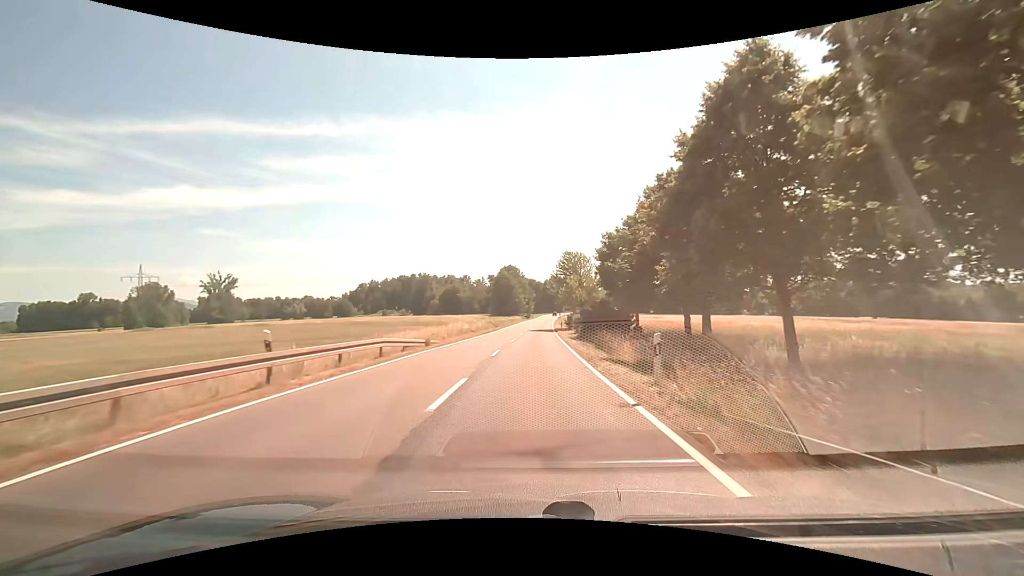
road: secondary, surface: asphalt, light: Day
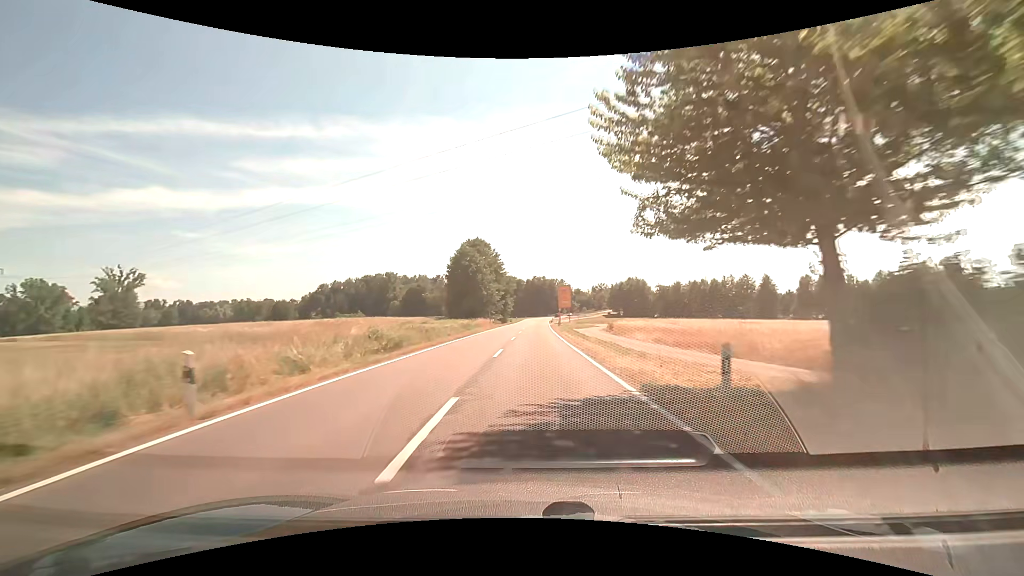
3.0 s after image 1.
(+0.5, +50.9) m; +2°
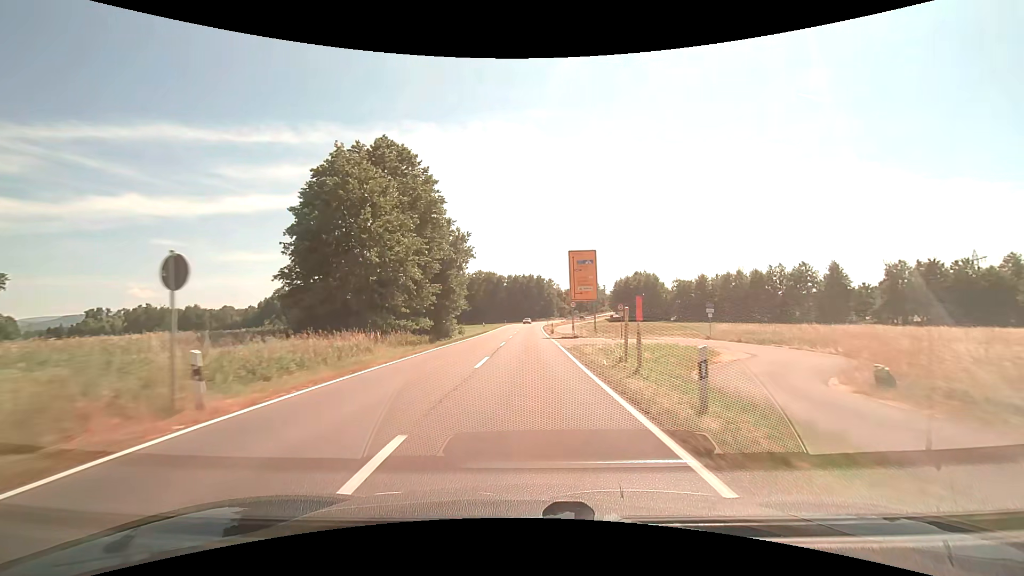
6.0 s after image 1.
(+0.8, +50.8) m; +2°
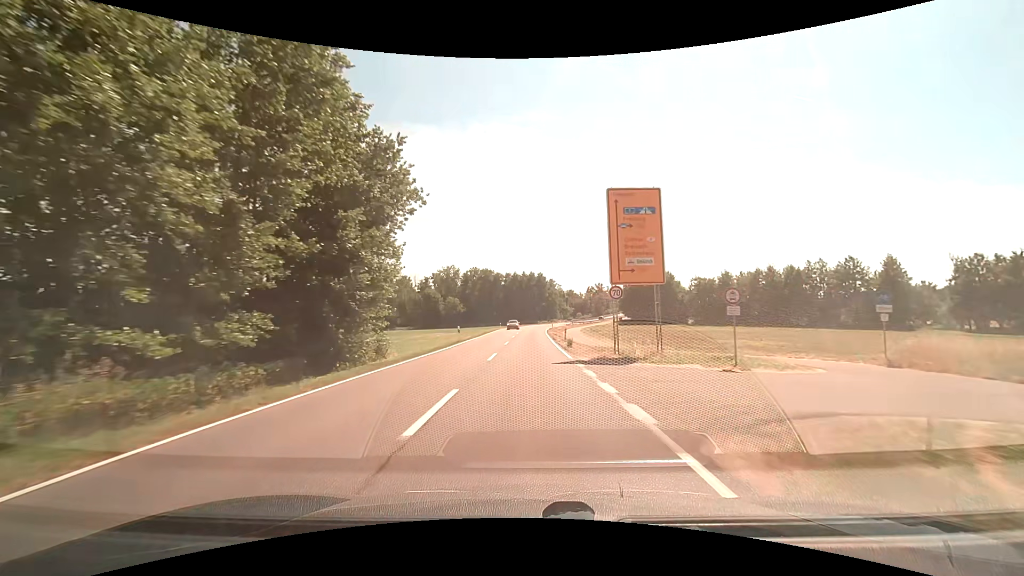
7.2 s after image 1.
(0.0, +20.1) m; 0°
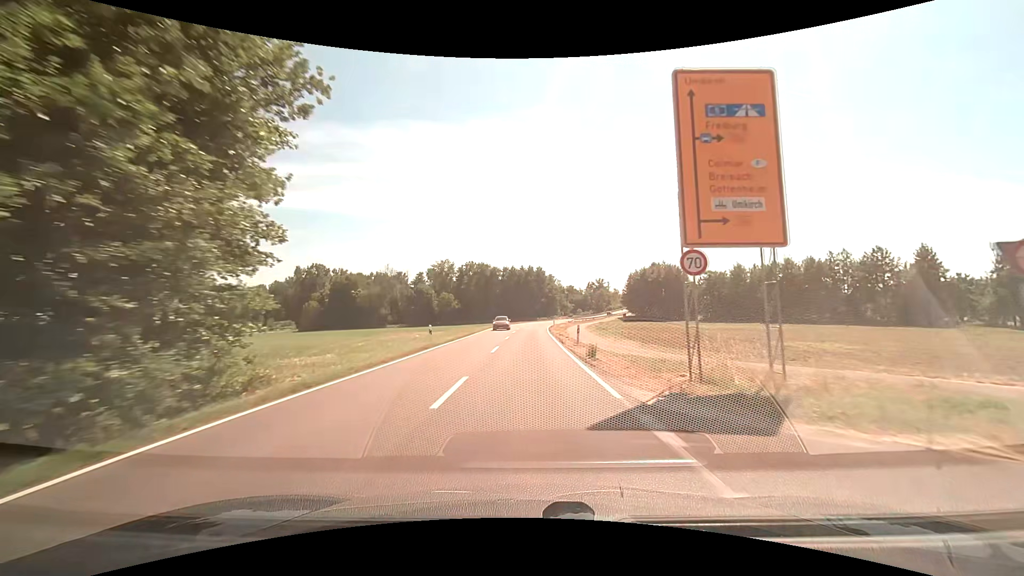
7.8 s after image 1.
(0.0, +10.0) m; 0°
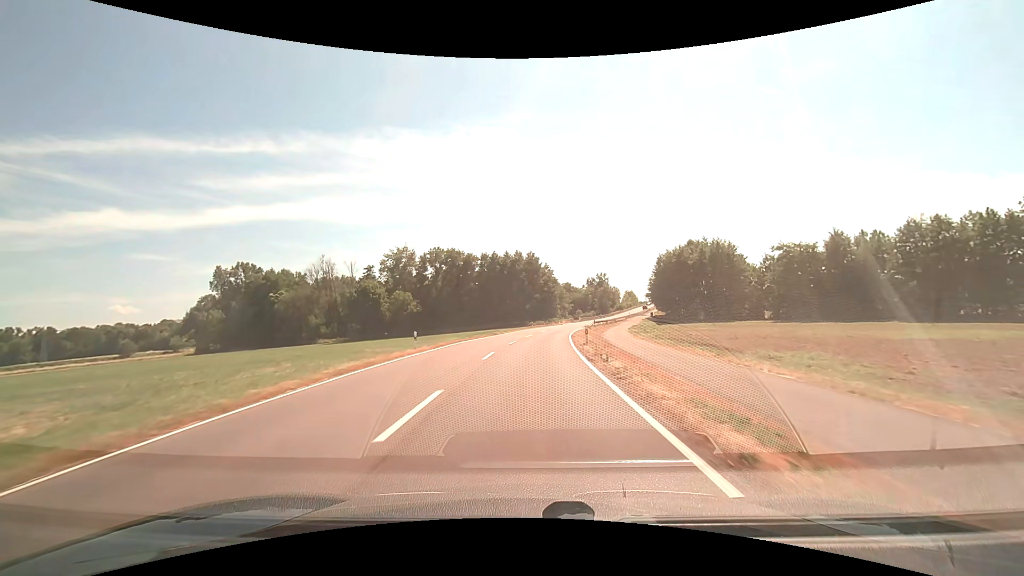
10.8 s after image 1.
(+0.2, +50.0) m; +1°
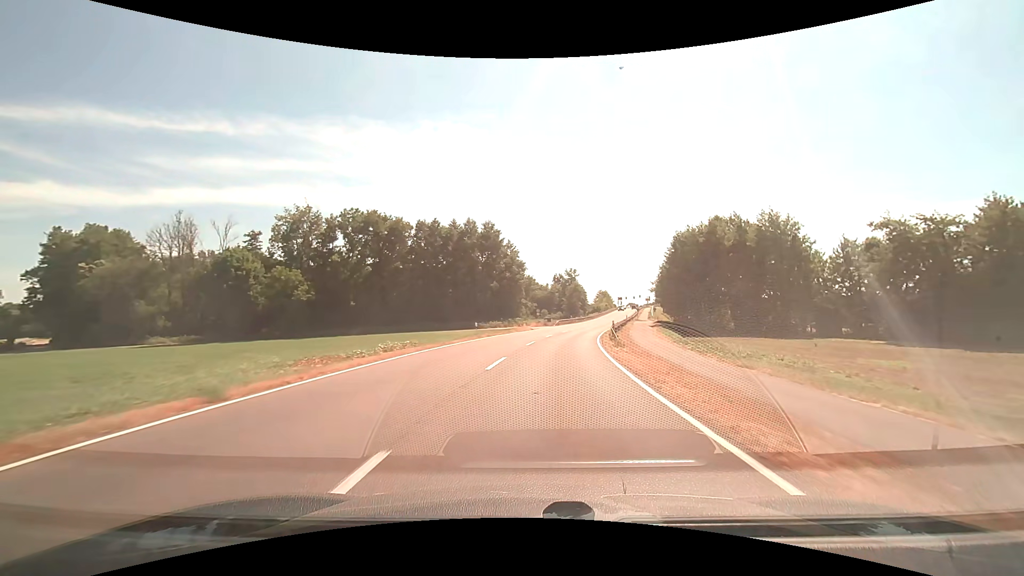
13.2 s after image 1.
(+1.0, +40.7) m; +4°
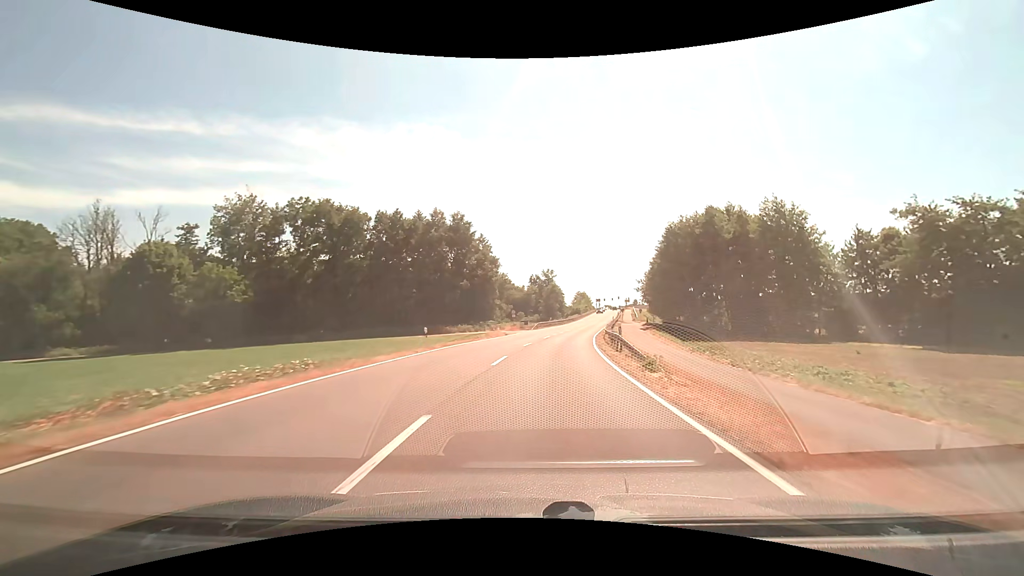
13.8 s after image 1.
(+0.2, +10.1) m; +3°
